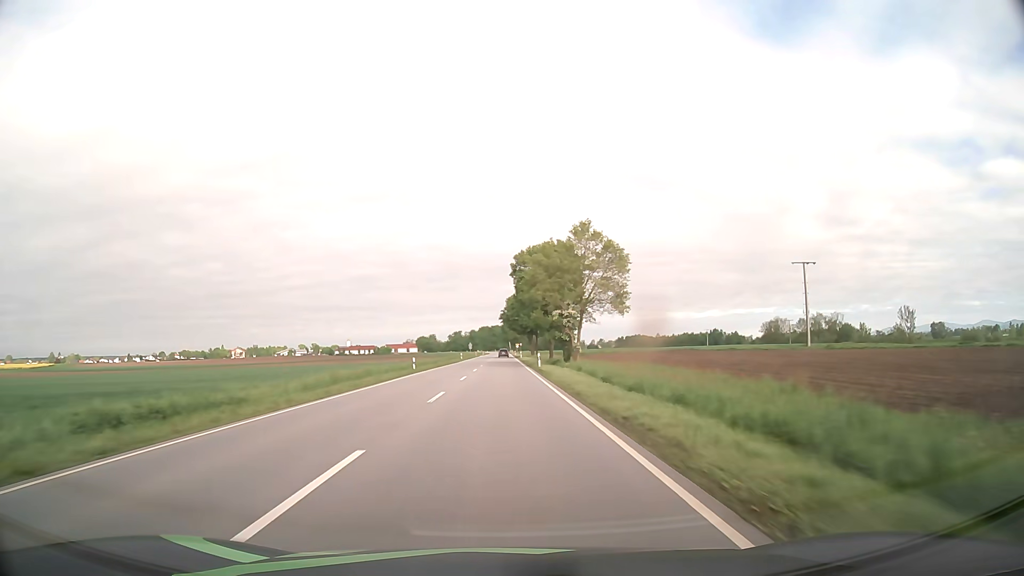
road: primary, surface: asphalt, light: Day
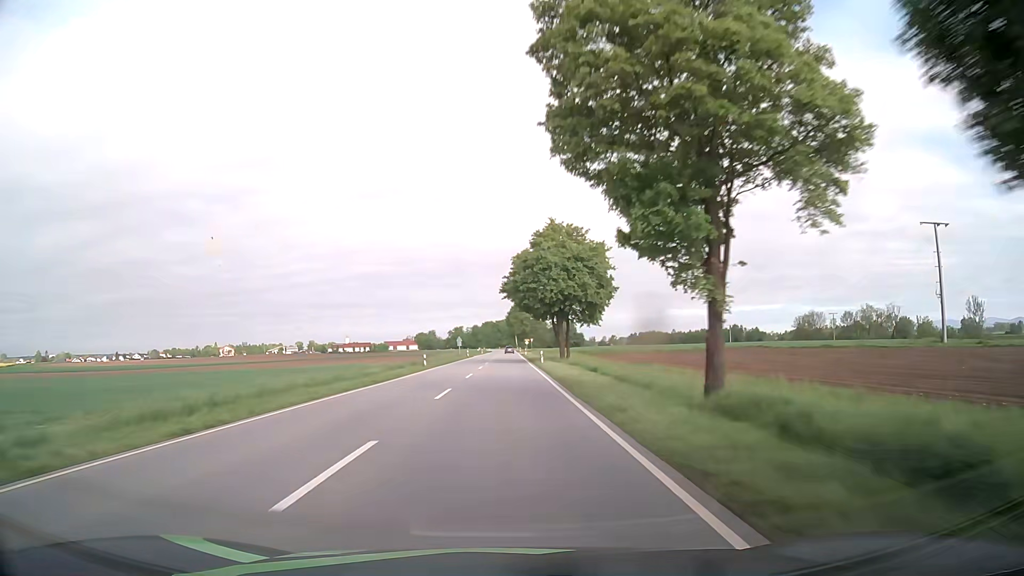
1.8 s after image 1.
(0.0, +47.4) m; 0°
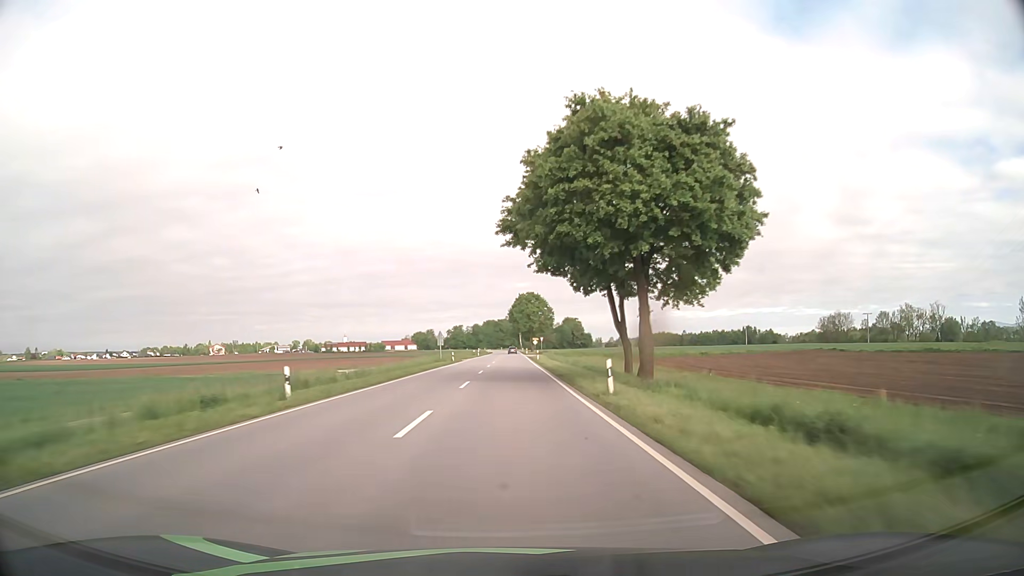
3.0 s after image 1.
(-0.1, +31.7) m; 0°
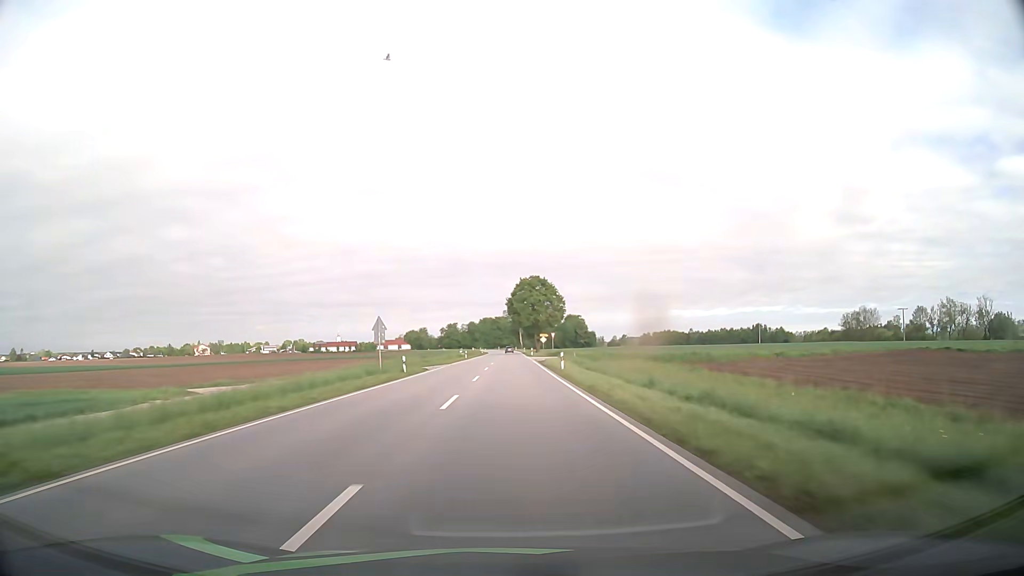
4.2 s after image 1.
(+0.1, +31.7) m; 0°
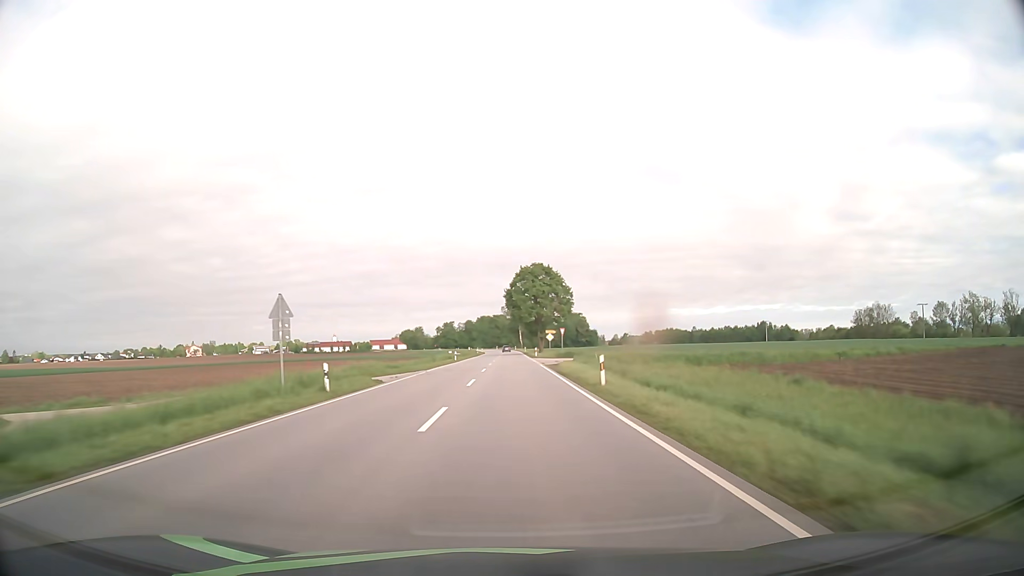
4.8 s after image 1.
(+0.1, +15.9) m; 0°
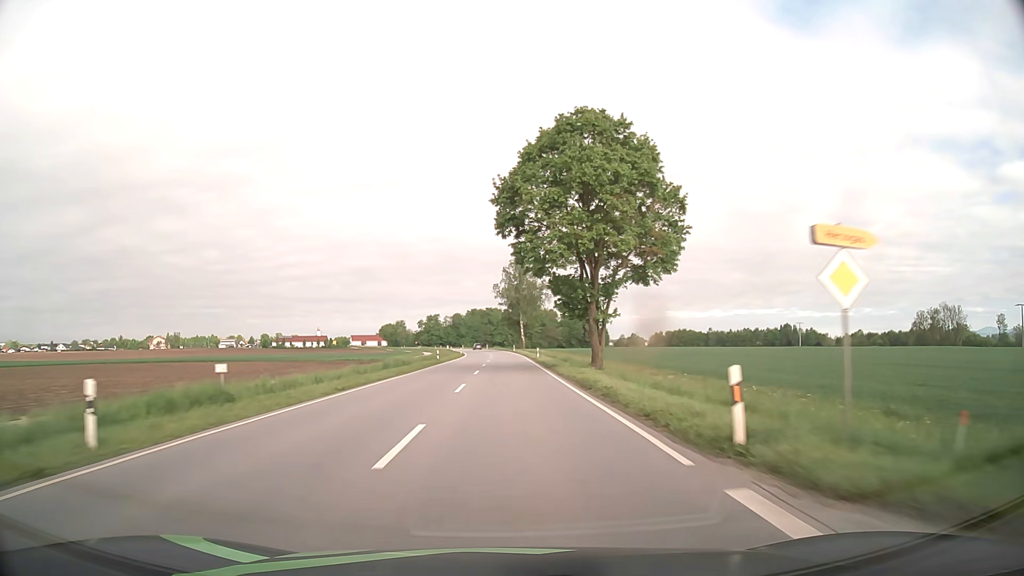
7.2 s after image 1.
(+0.2, +63.5) m; 0°
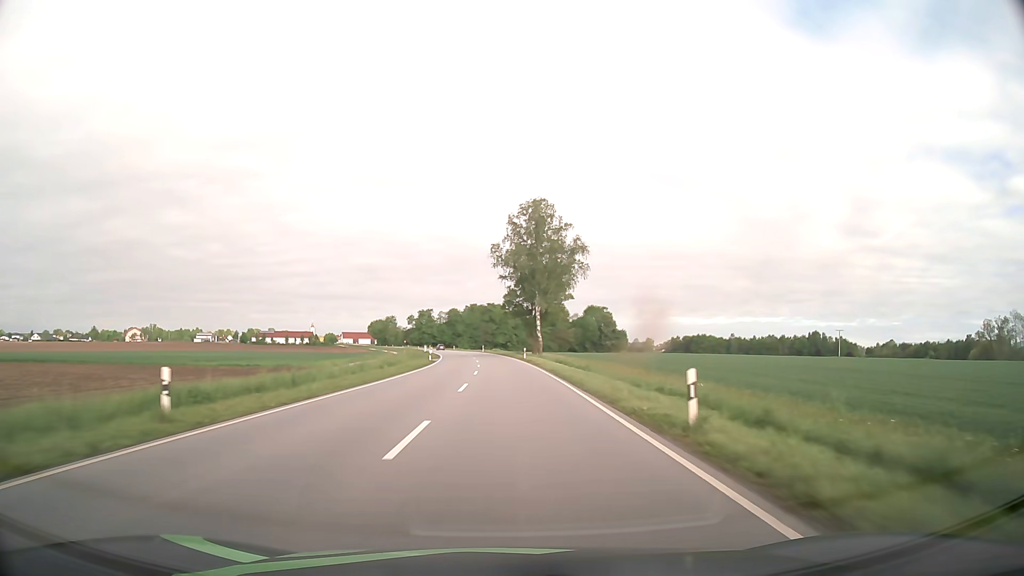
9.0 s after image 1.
(-0.1, +47.7) m; 0°
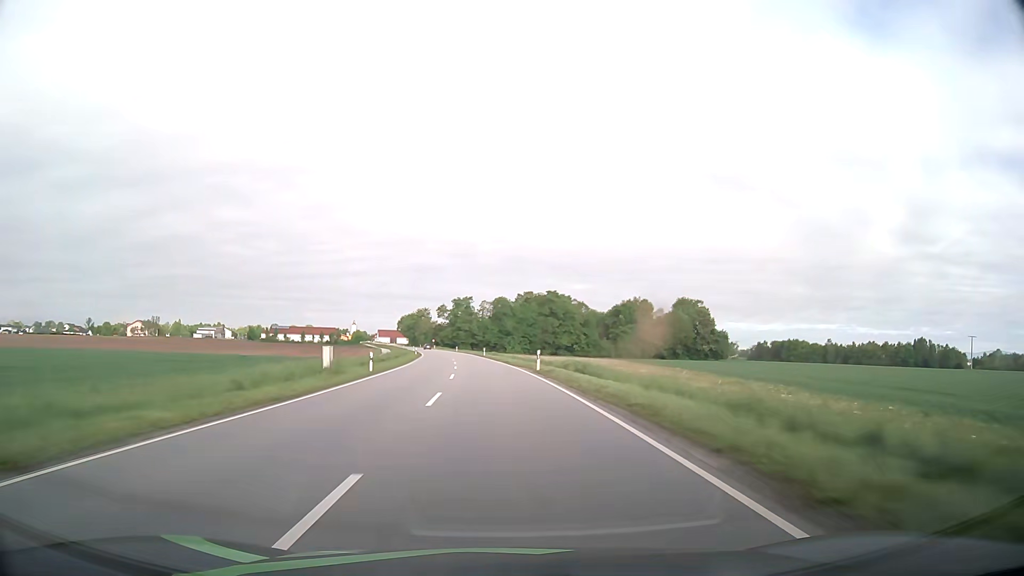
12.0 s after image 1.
(-2.3, +77.4) m; -5°
(0, +10) (0, +20) (-1, +30) (-1, +40) (-2, +50) (-3, +60) (-4, +70) (-5, +80) (-6, +90) (-8, +100) m
